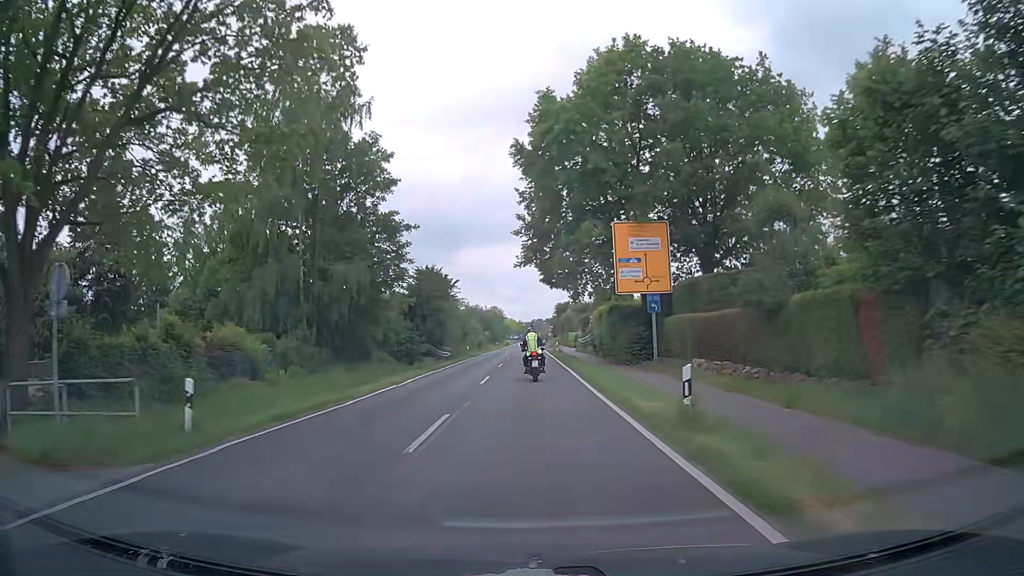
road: secondary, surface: asphalt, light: Day
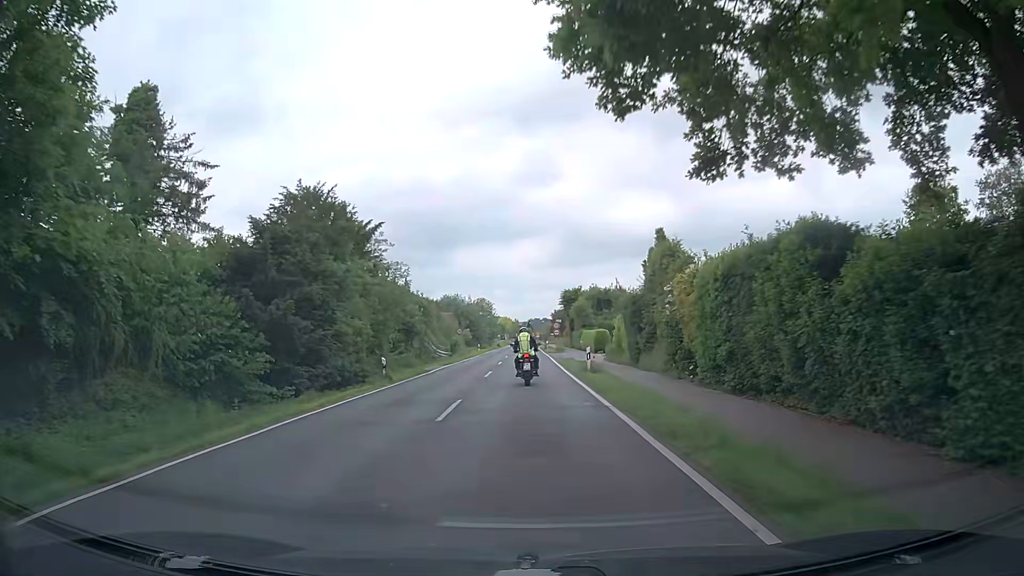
(0.0, +31.6) m; 0°
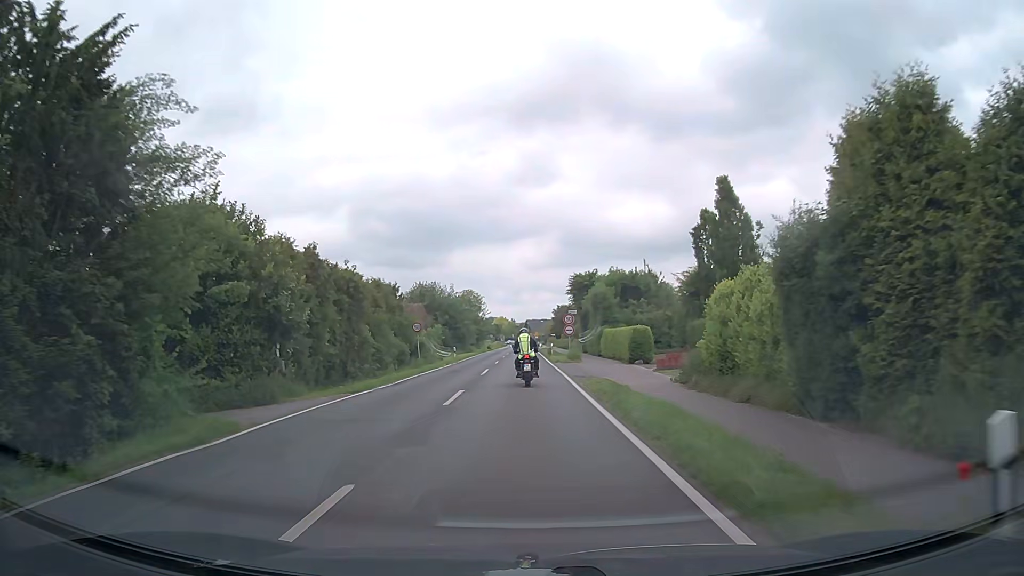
(0.0, +22.0) m; 0°
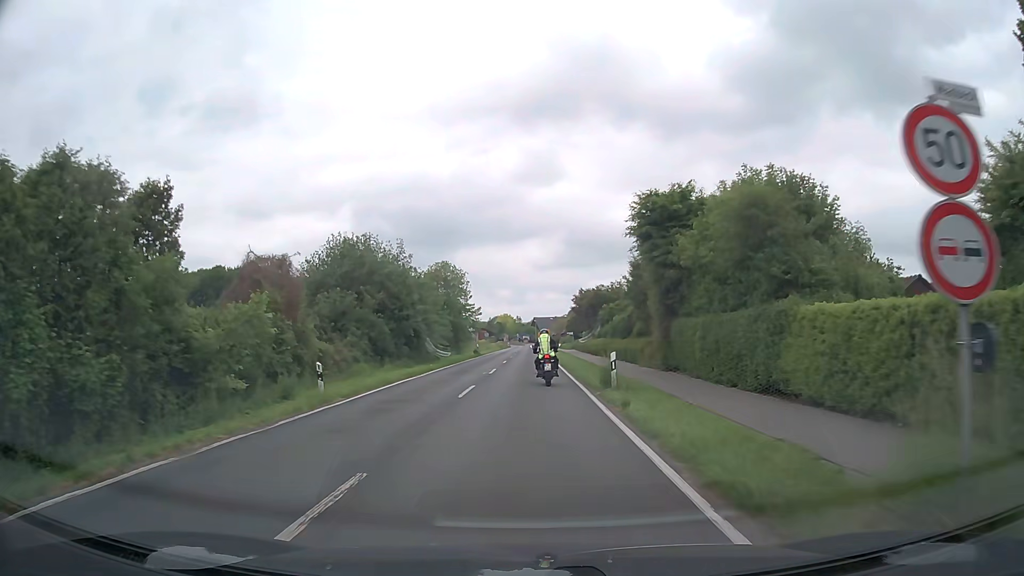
(-0.2, +35.3) m; 0°
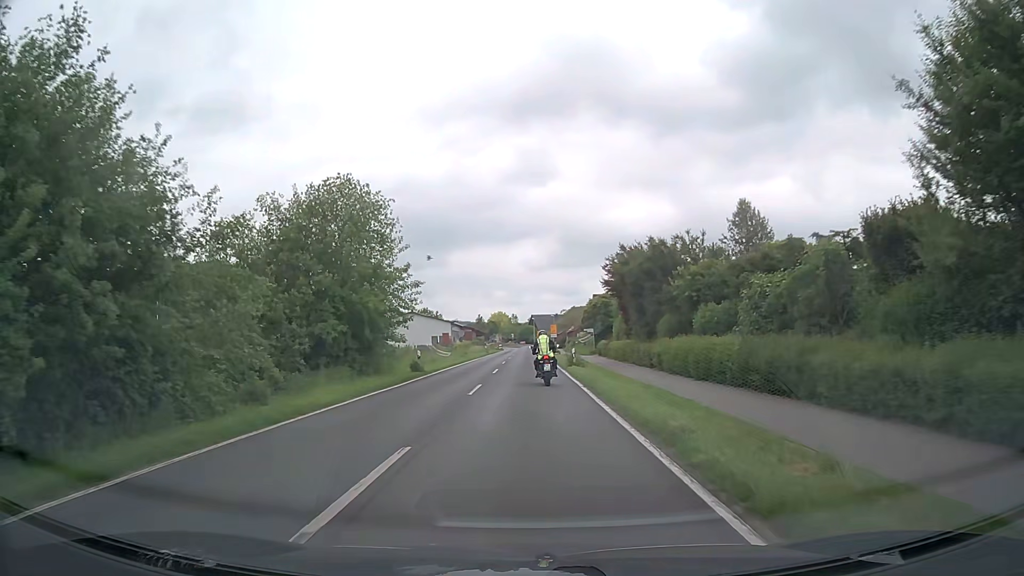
(-0.1, +34.4) m; 0°
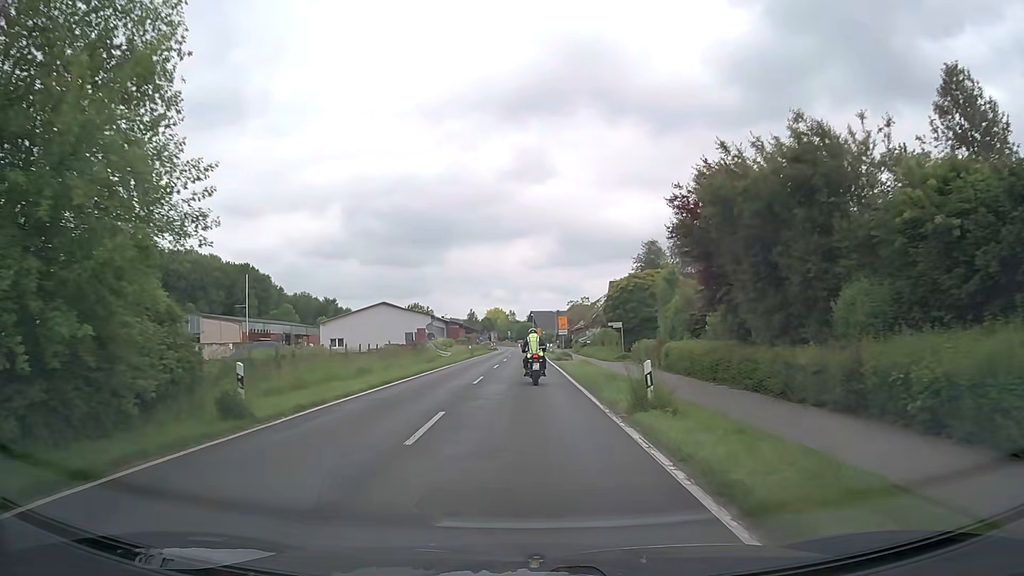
(0.0, +20.4) m; 0°
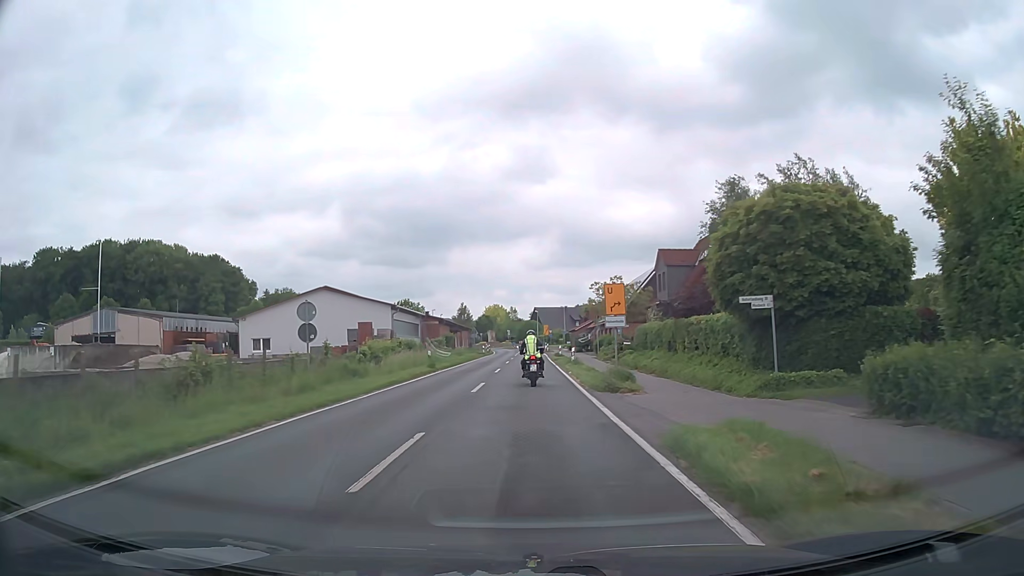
(-0.1, +26.9) m; -1°
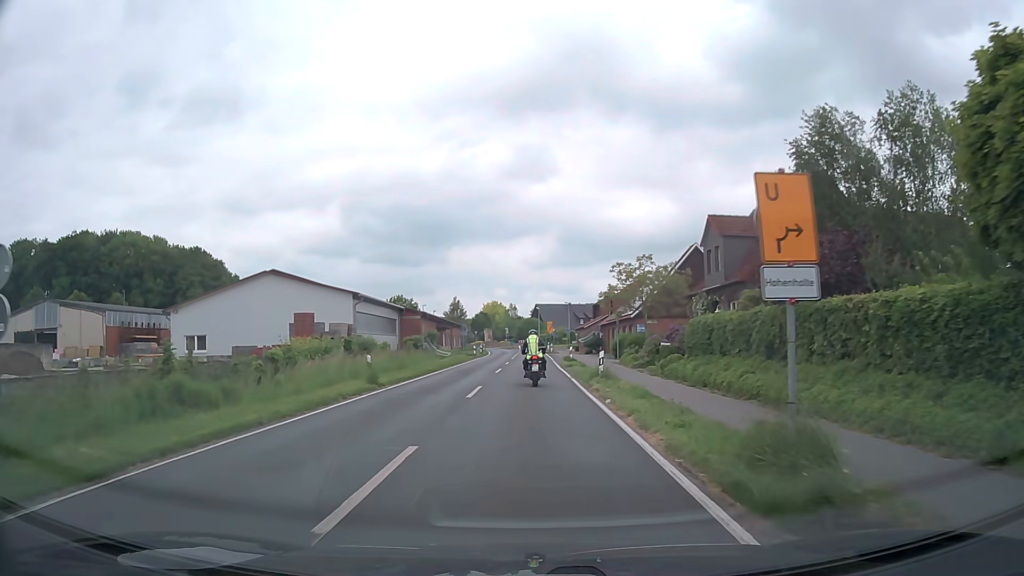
(+0.1, +13.4) m; 0°
(0, +10) (0, +20) (0, +30) (0, +40) (0, +50) (0, +60) (+1, +70) (+1, +80) (+1, +90) (+1, +100) m
